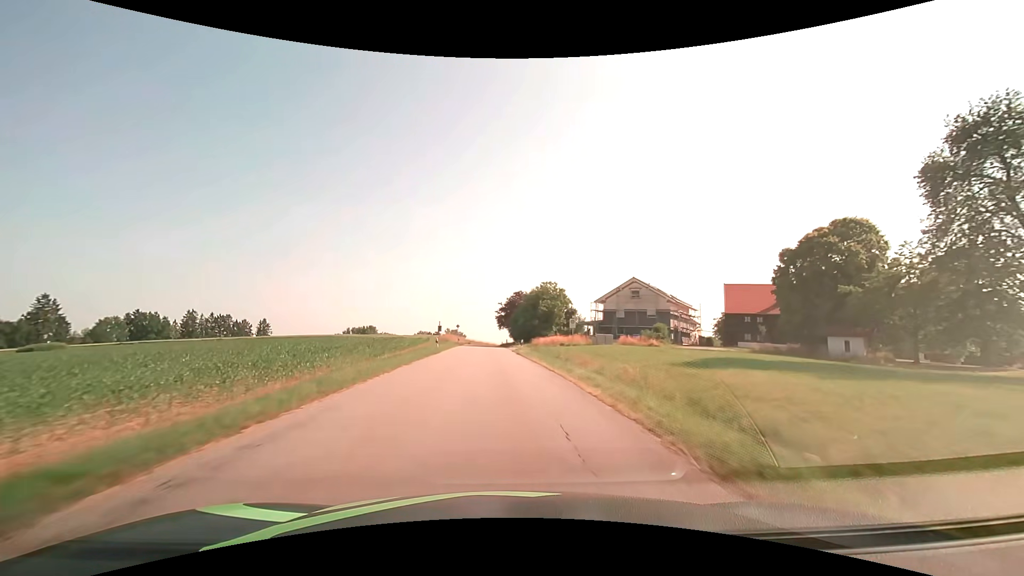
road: tertiary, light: Day
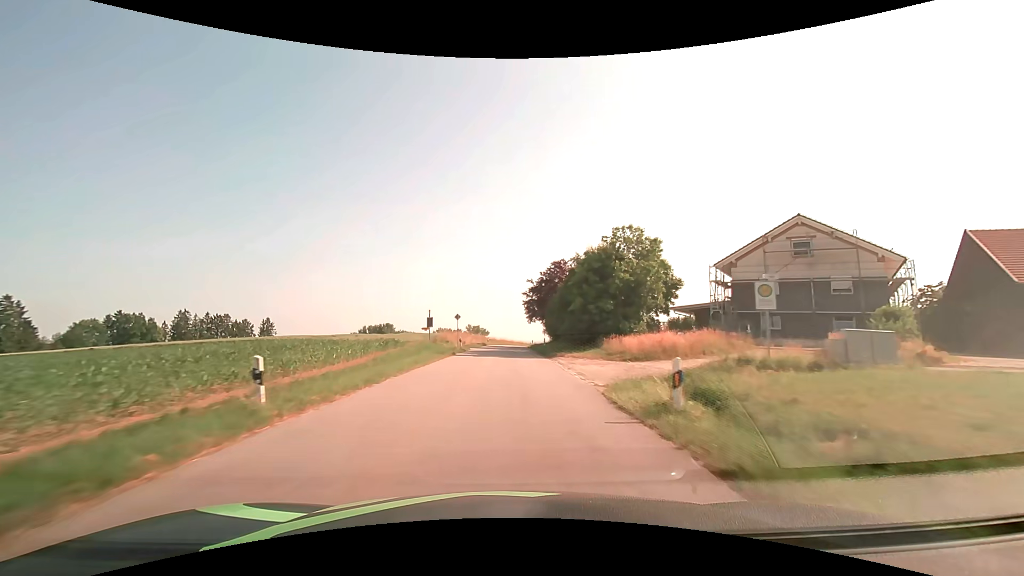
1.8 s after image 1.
(-1.0, +32.2) m; -3°
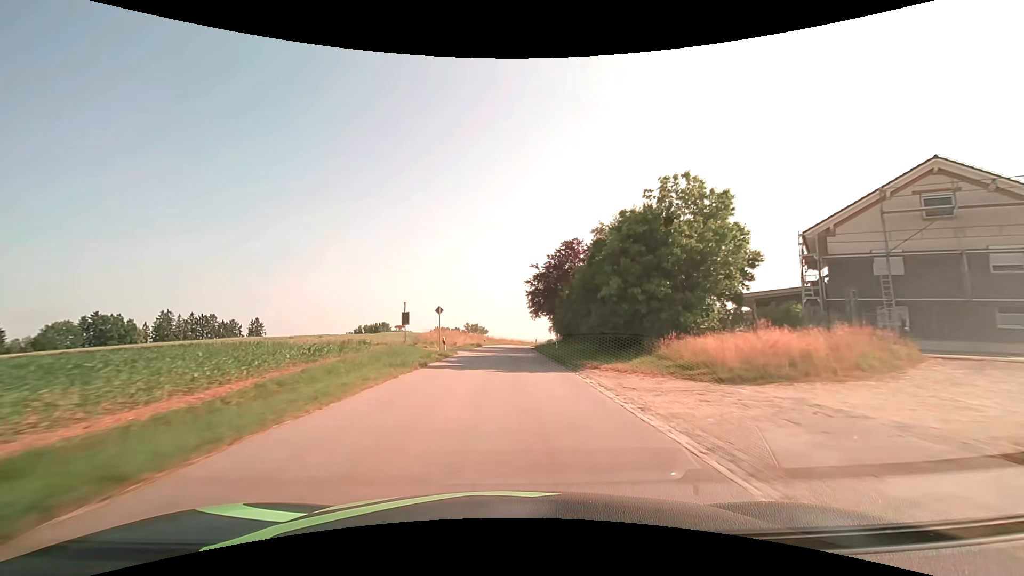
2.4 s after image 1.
(0.0, +10.8) m; 0°
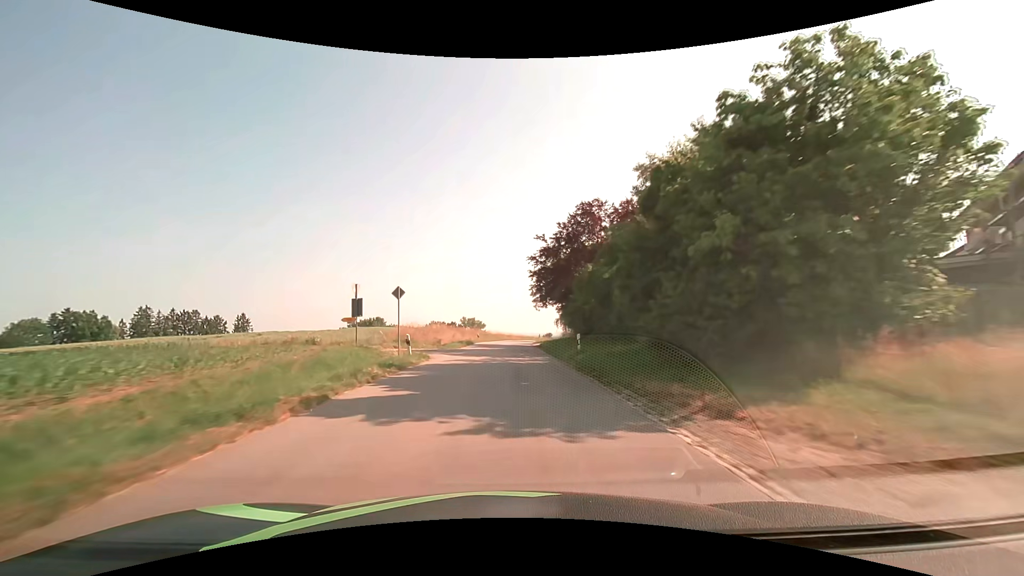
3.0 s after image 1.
(0.0, +10.8) m; 0°
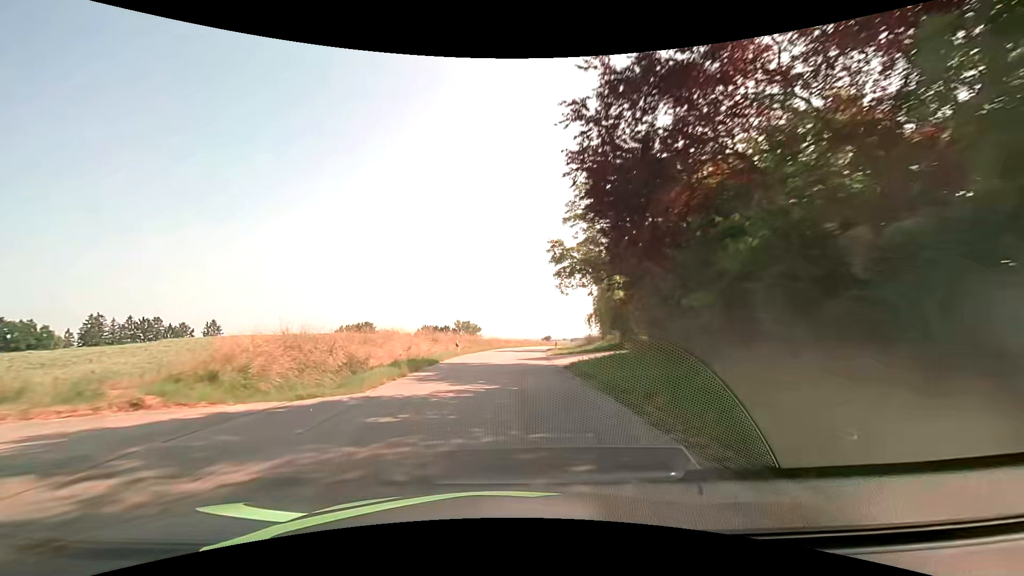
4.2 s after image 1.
(+0.1, +21.7) m; 0°
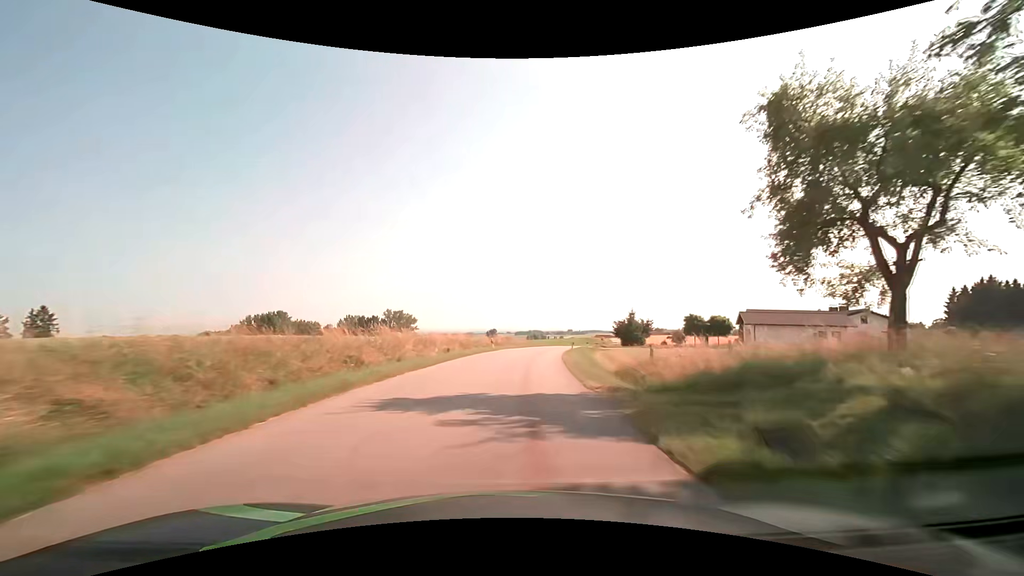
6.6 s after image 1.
(+1.3, +43.6) m; +6°
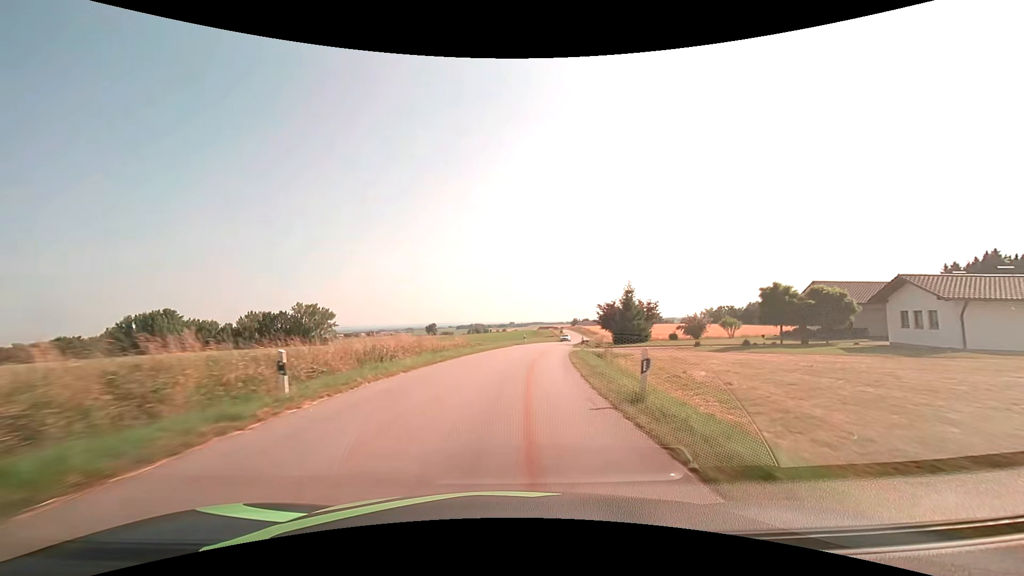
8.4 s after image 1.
(+1.8, +32.7) m; +7°
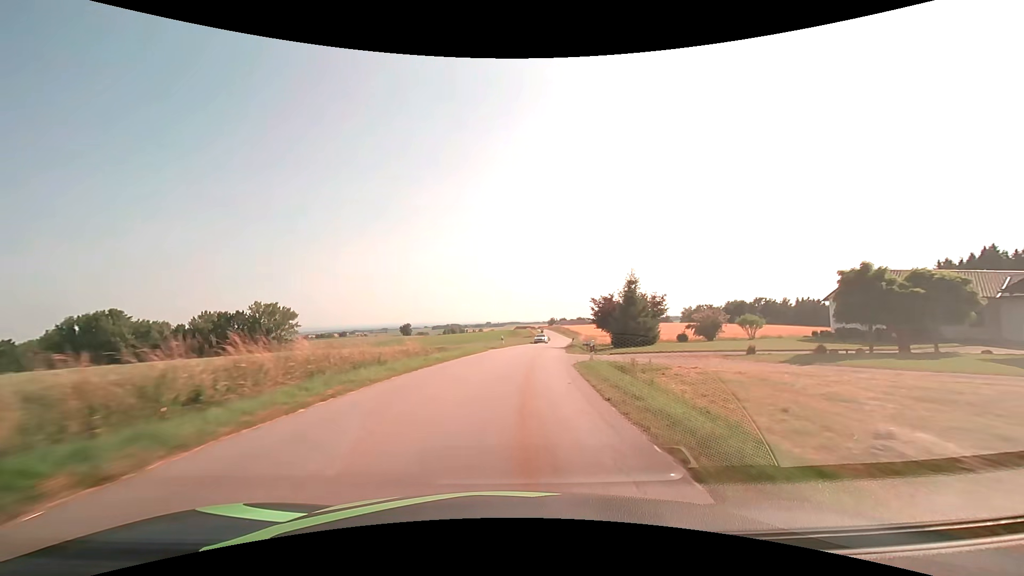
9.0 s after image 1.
(+0.2, +10.9) m; +3°
(0, +10) (+1, +20) (+2, +30) (+3, +40) (+5, +50) (+6, +60) (+7, +70) (+9, +79) (+10, +89) (+12, +99) m
